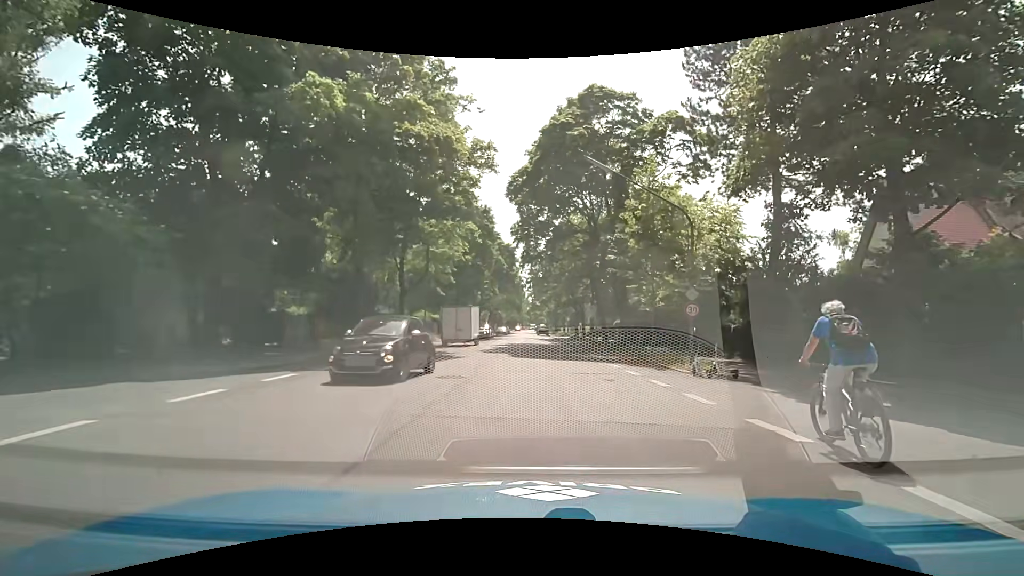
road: residential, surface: asphalt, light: Day
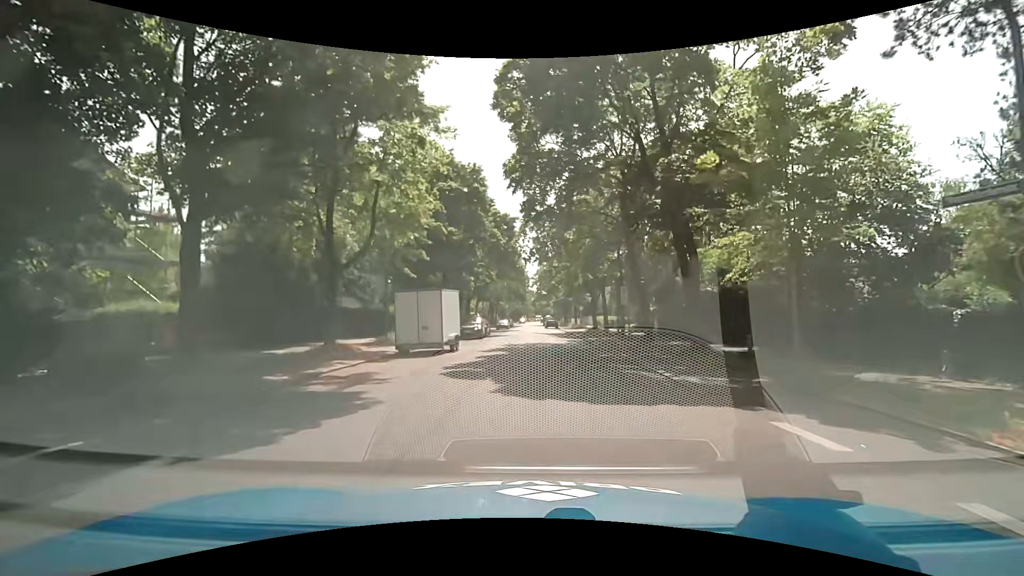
(-0.1, +12.6) m; 0°
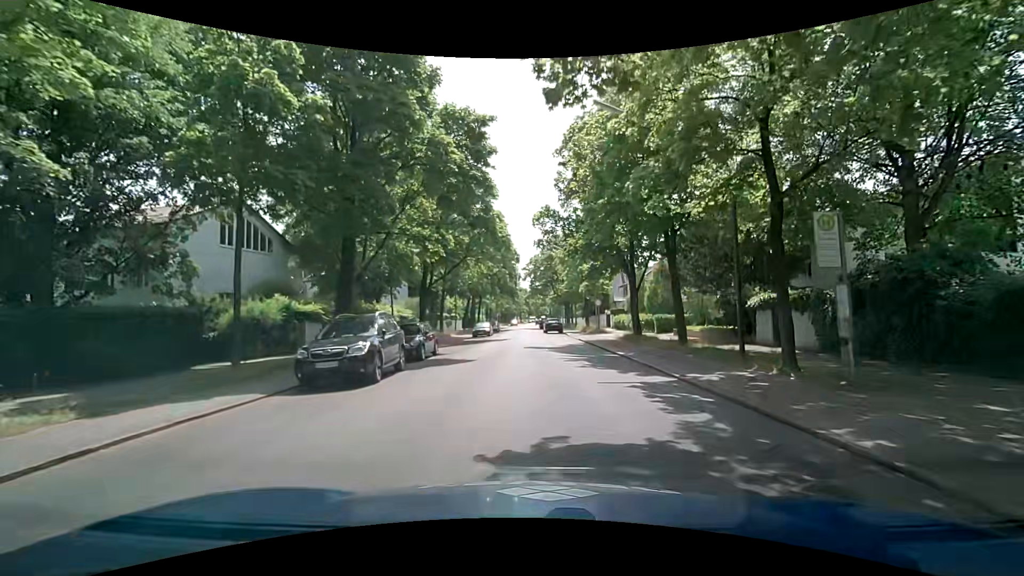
(0.0, +22.9) m; 0°
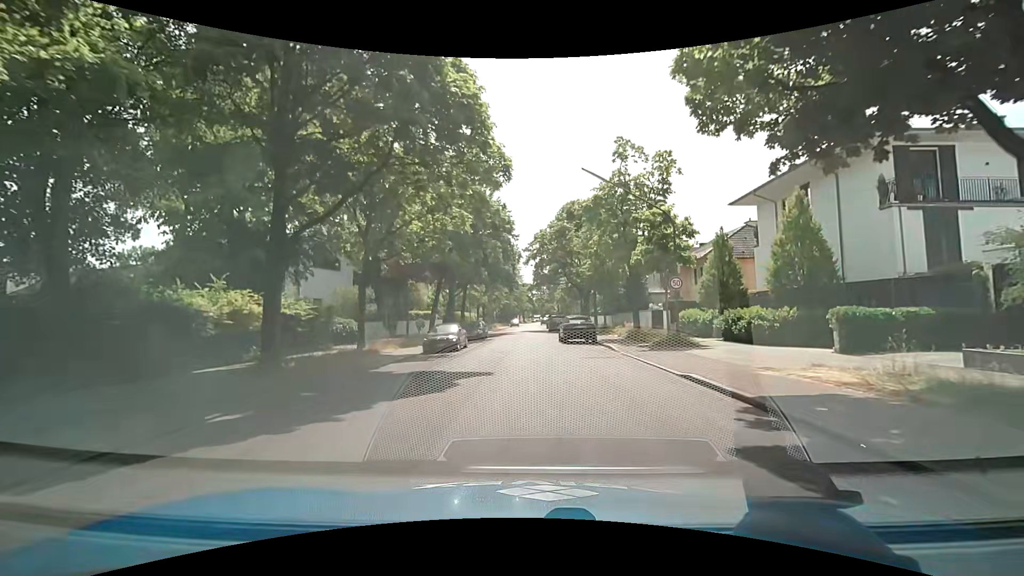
(-0.2, +23.3) m; 0°
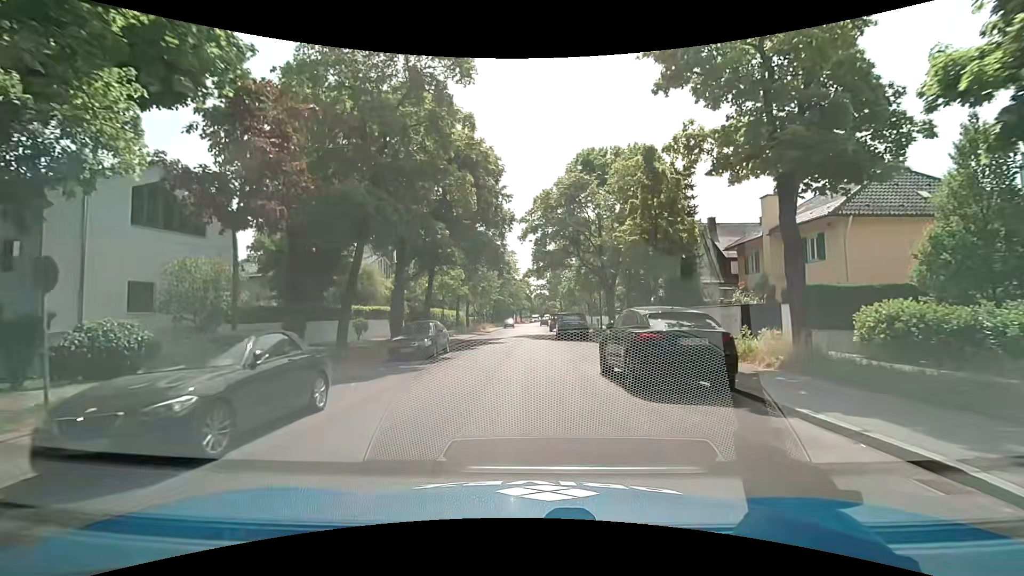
(-0.4, +18.8) m; 0°
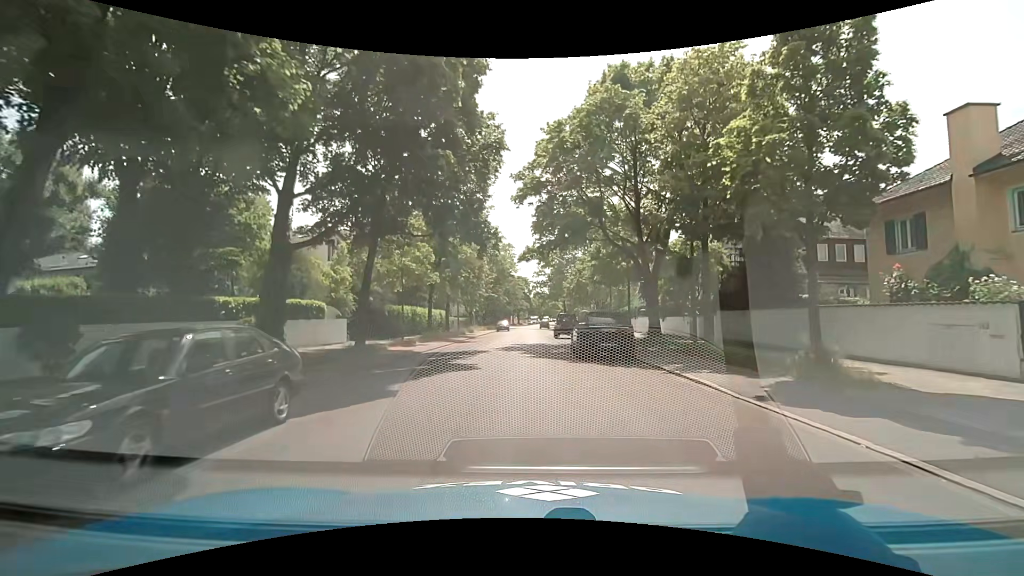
(-0.2, +14.2) m; 0°
(0, +10) (0, +20) (0, +30) (0, +40) (0, +50) (0, +60) (0, +70) (0, +80) (0, +90) (0, +100) m
